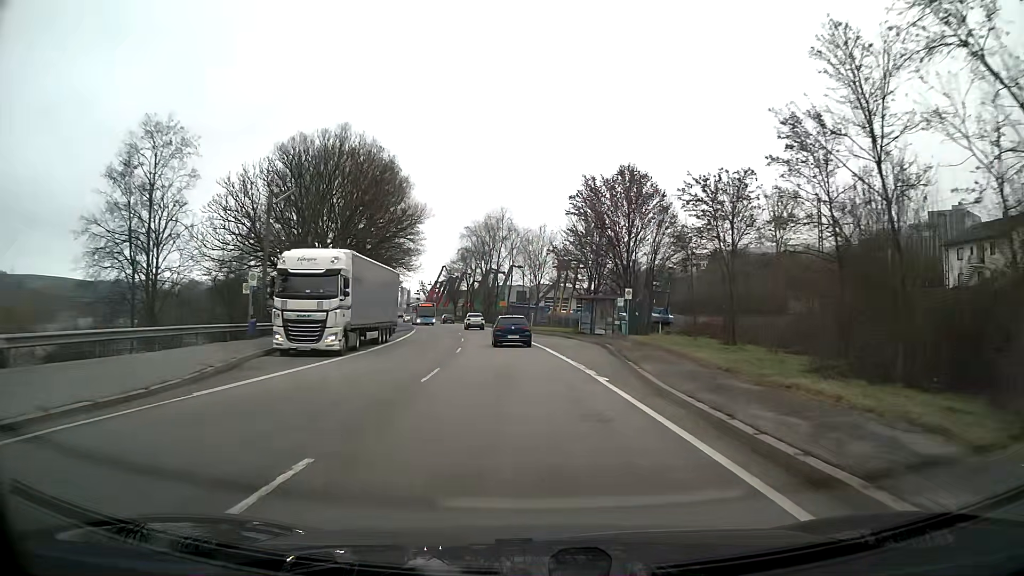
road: primary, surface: asphalt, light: Day
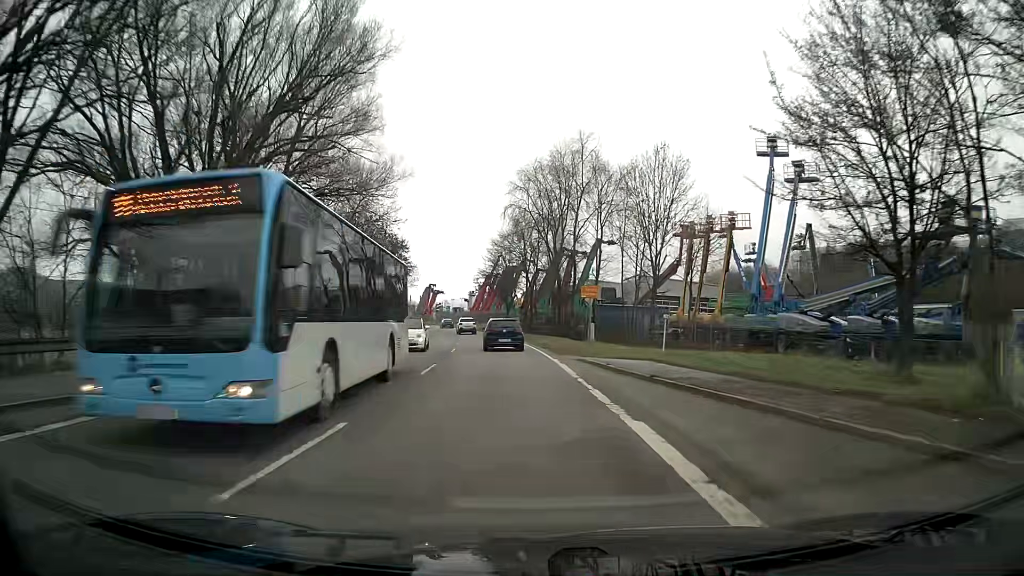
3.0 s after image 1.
(-2.4, +45.9) m; -7°
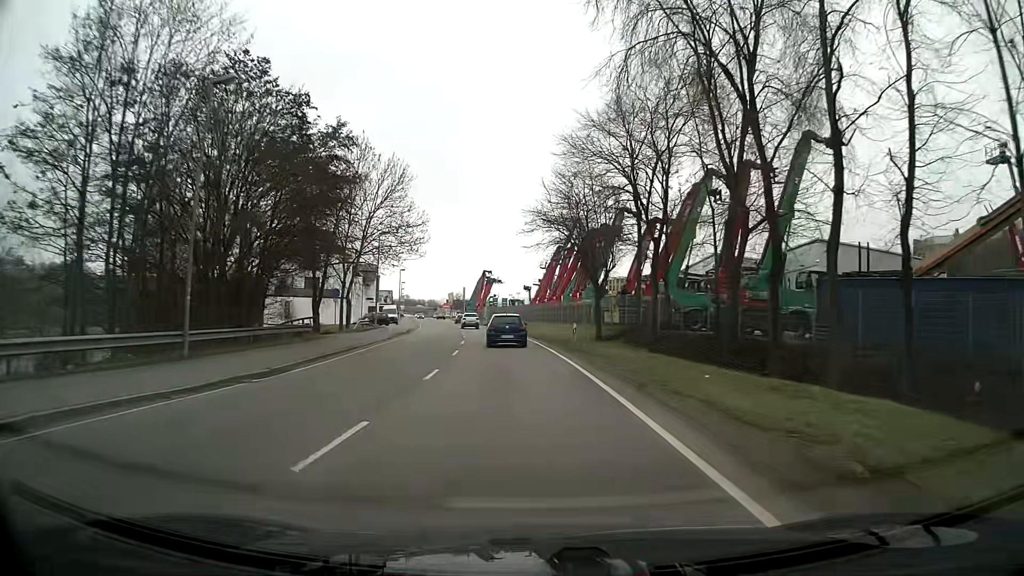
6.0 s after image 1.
(-2.2, +41.9) m; -6°
(0, +10) (0, +20) (-1, +30) (-2, +40) (-3, +50) (-4, +60) (-5, +70) (-7, +80) (-8, +90) (-10, +99) m
